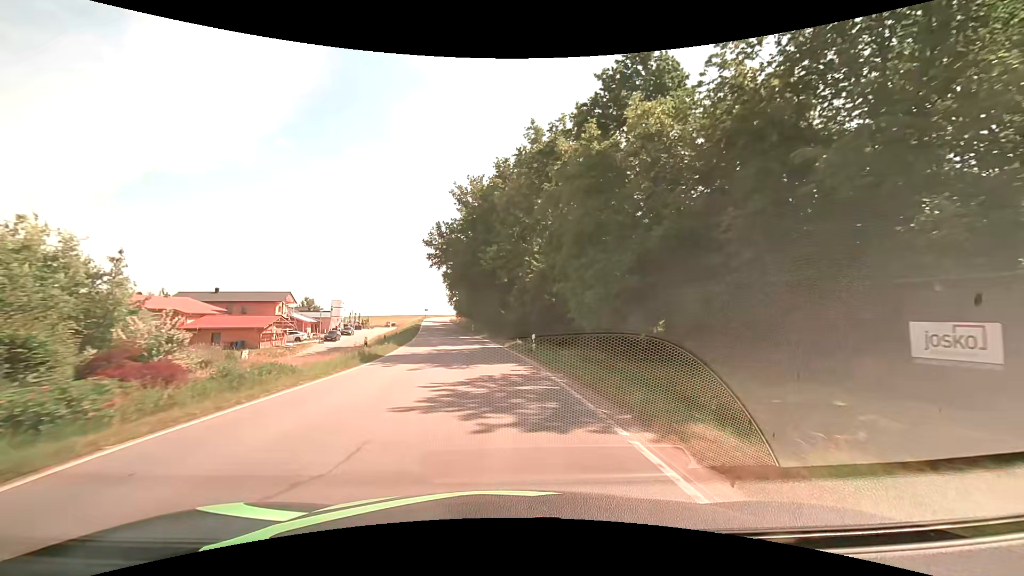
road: tertiary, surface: asphalt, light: Day
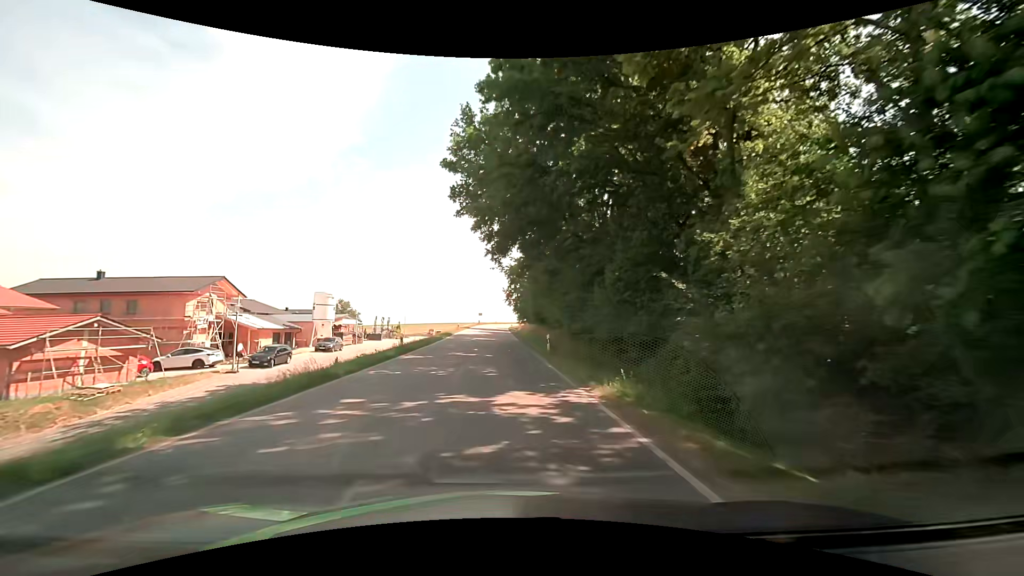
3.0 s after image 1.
(-3.1, +38.9) m; -8°
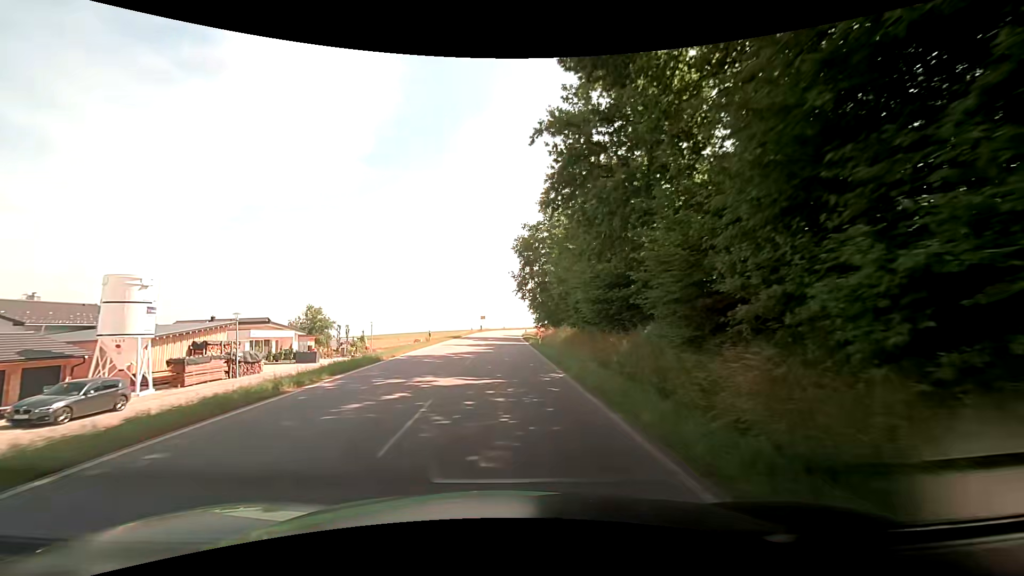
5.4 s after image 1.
(-0.3, +31.2) m; 0°
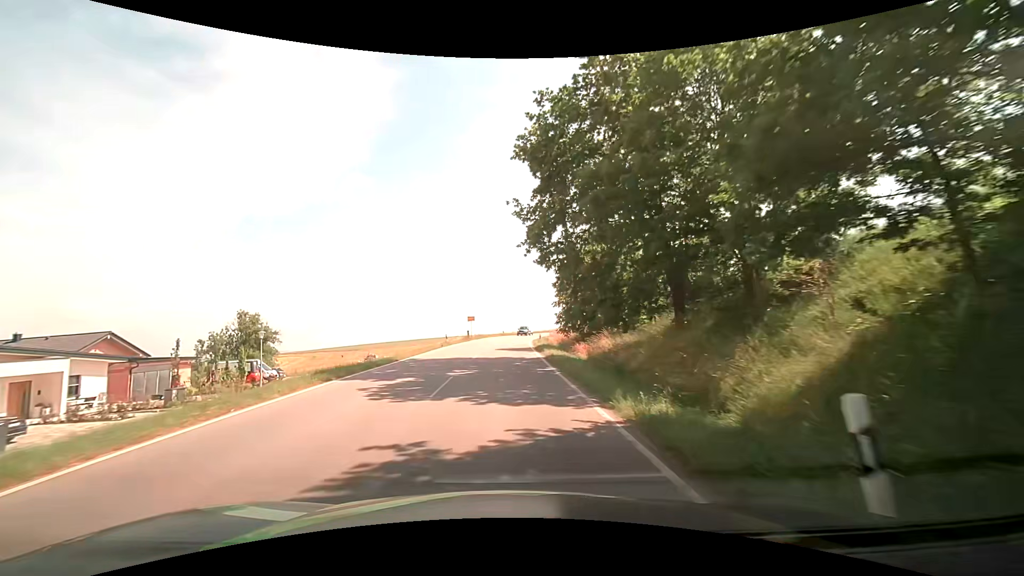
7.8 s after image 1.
(-0.5, +31.2) m; -1°
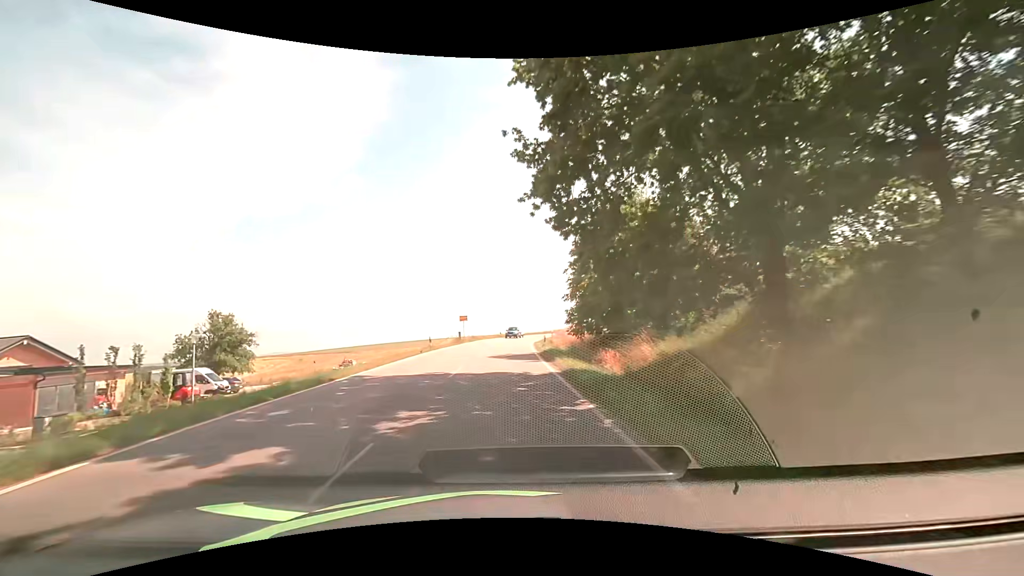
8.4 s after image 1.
(0.0, +7.8) m; 0°
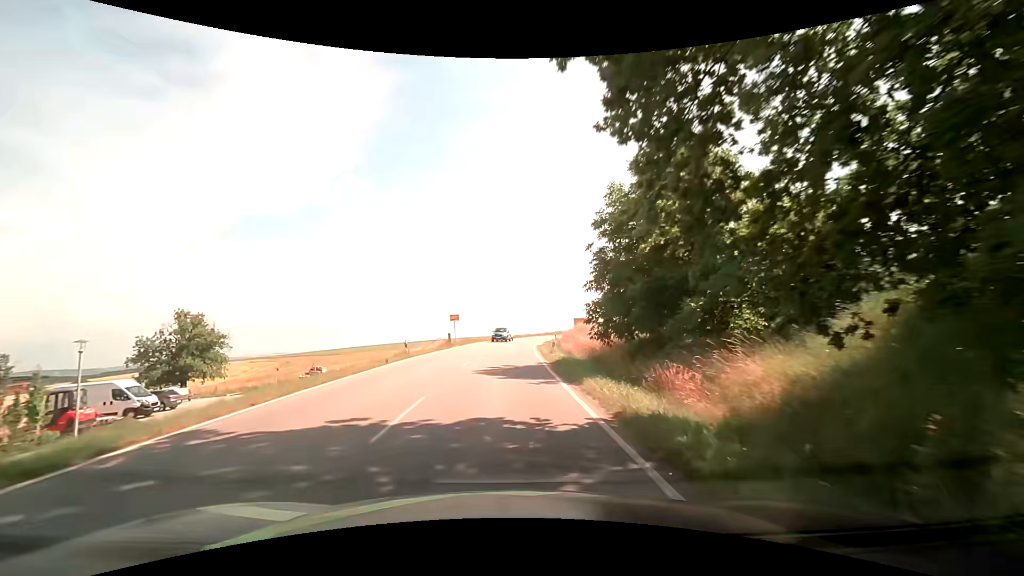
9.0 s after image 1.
(0.0, +7.8) m; 0°
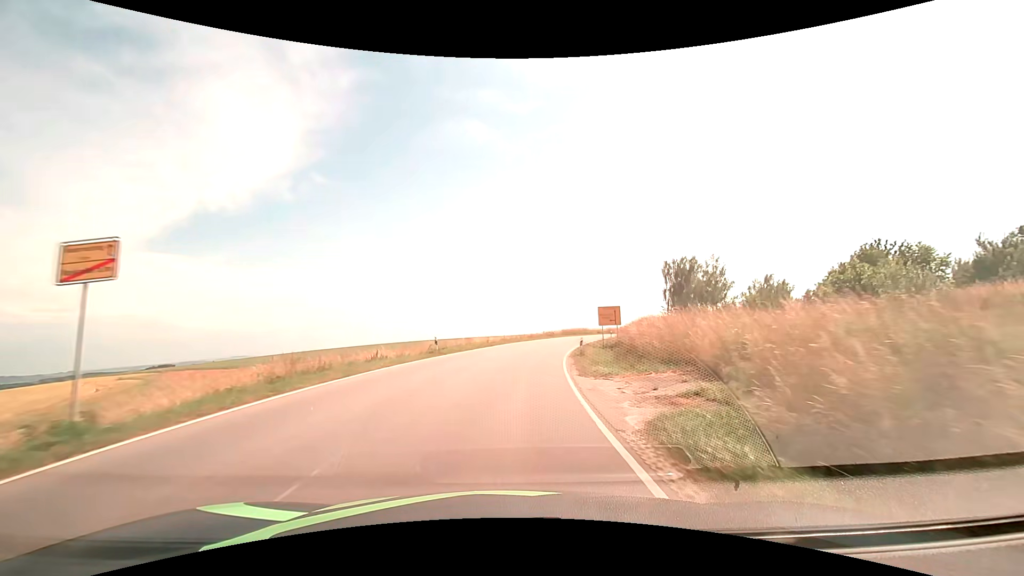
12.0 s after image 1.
(+0.5, +40.6) m; +3°
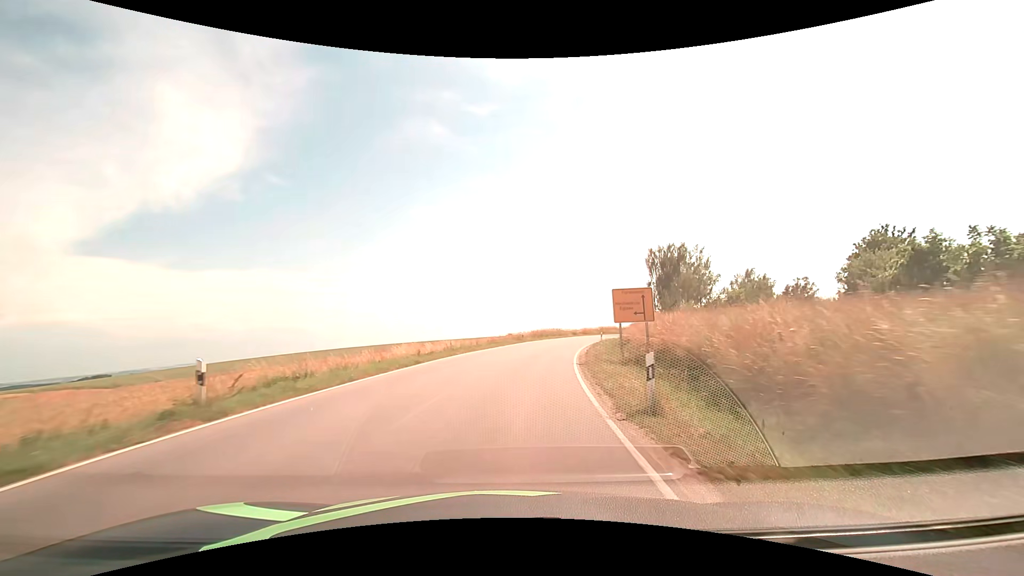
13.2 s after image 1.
(+0.7, +18.2) m; +4°
(0, +10) (+1, +20) (+2, +30) (+4, +40) (+7, +49) (+9, +59) (+13, +68) (+16, +78) (+21, +87) (+25, +96) m
